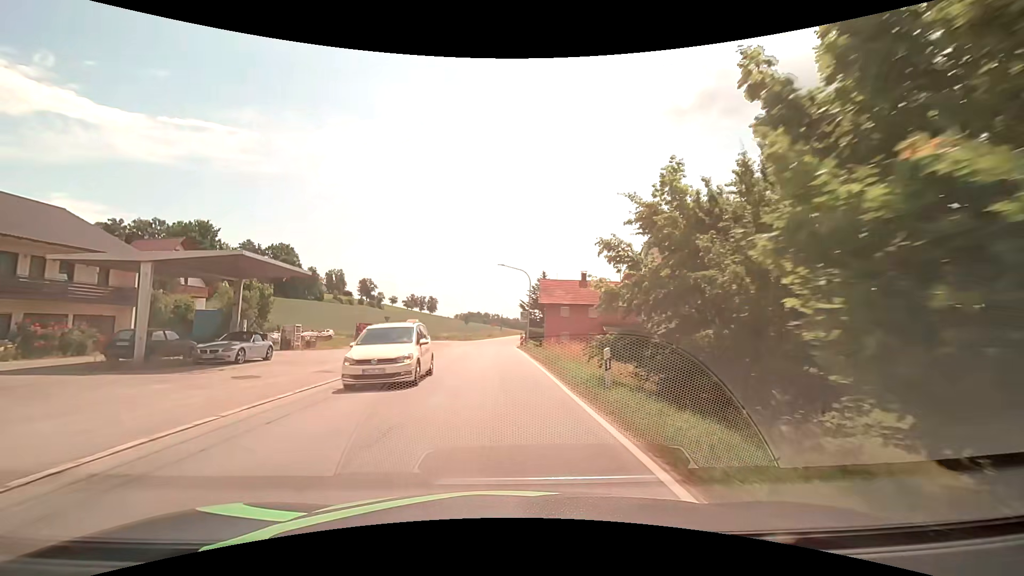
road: tertiary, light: Day
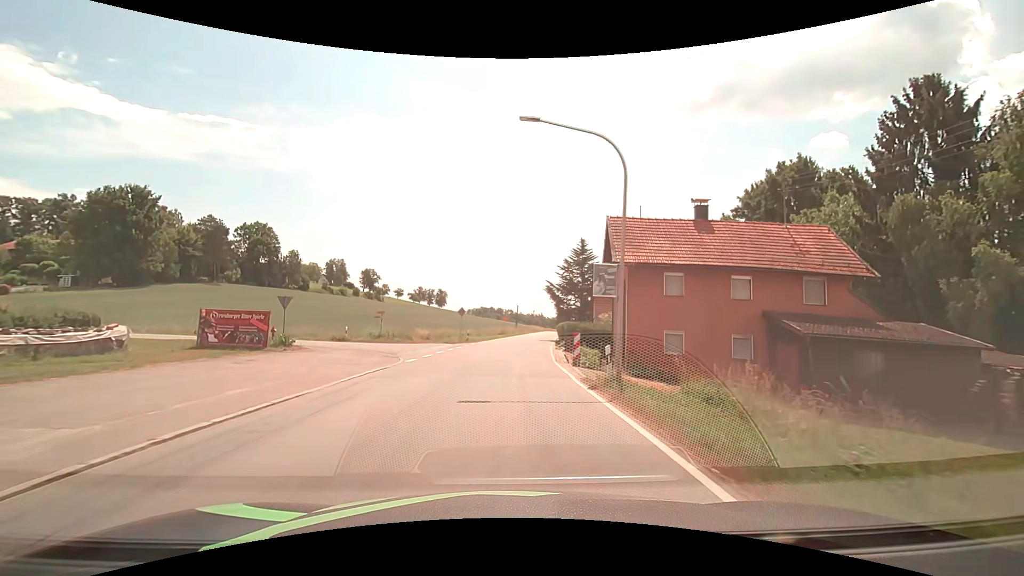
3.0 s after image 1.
(-0.8, +30.2) m; -2°
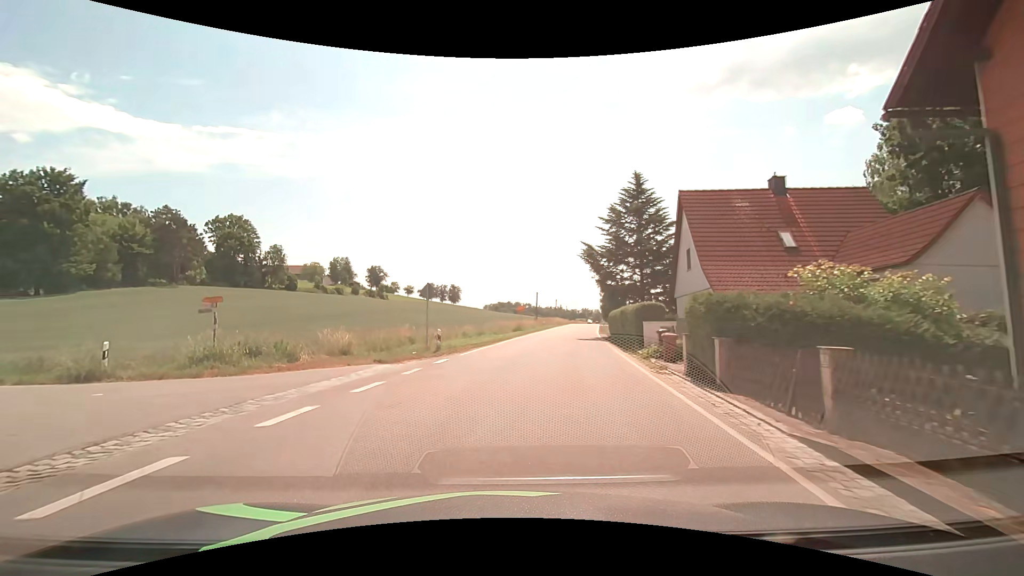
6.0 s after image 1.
(+0.3, +22.7) m; -1°
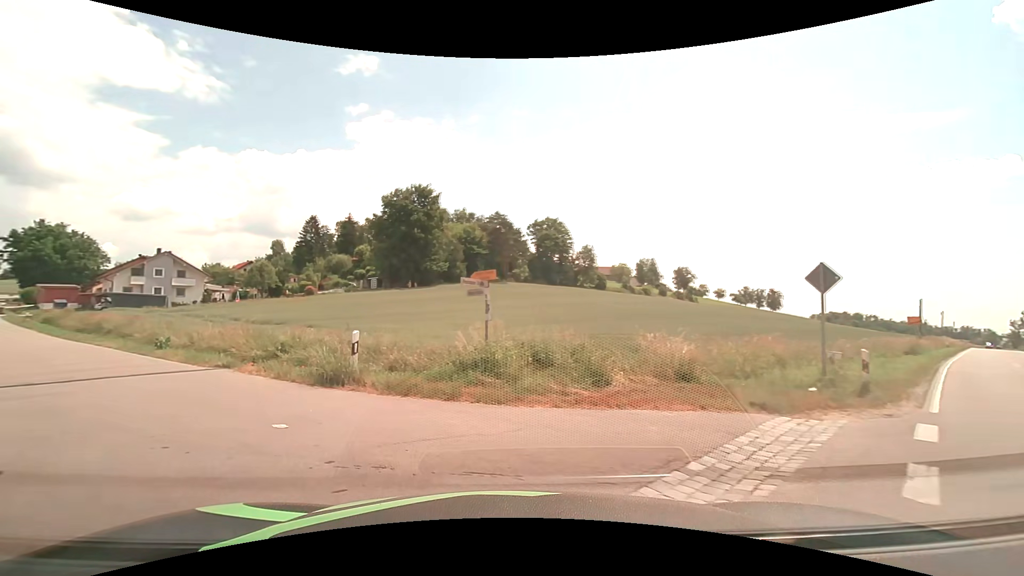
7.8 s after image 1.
(-2.1, +7.9) m; -34°
